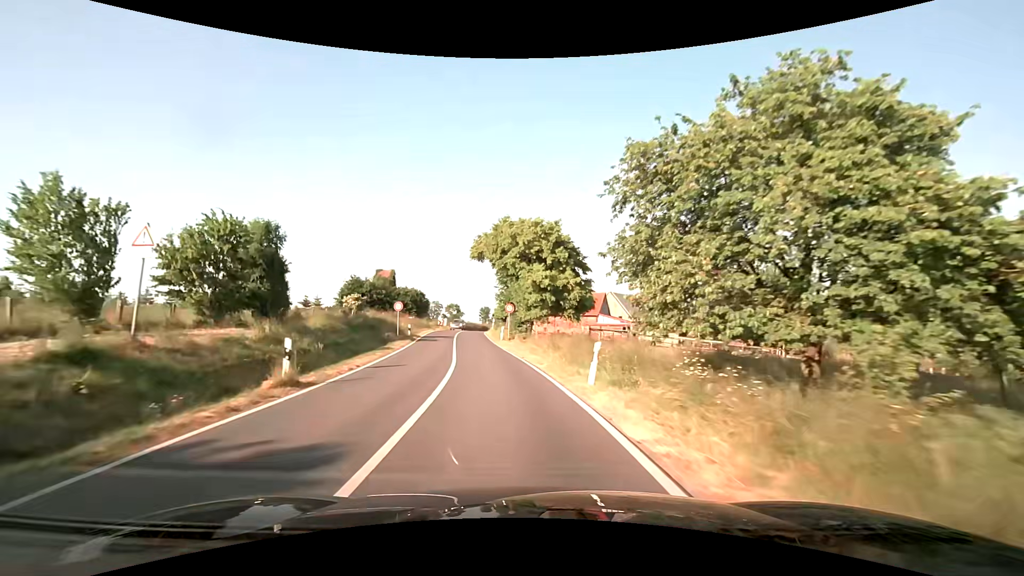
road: secondary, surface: asphalt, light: Day
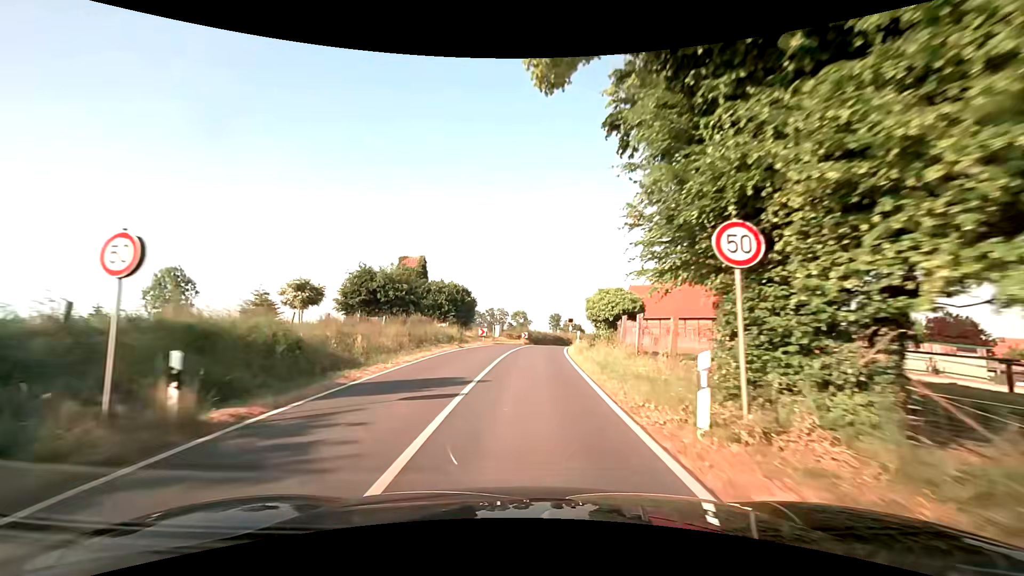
(-3.0, +29.8) m; -9°
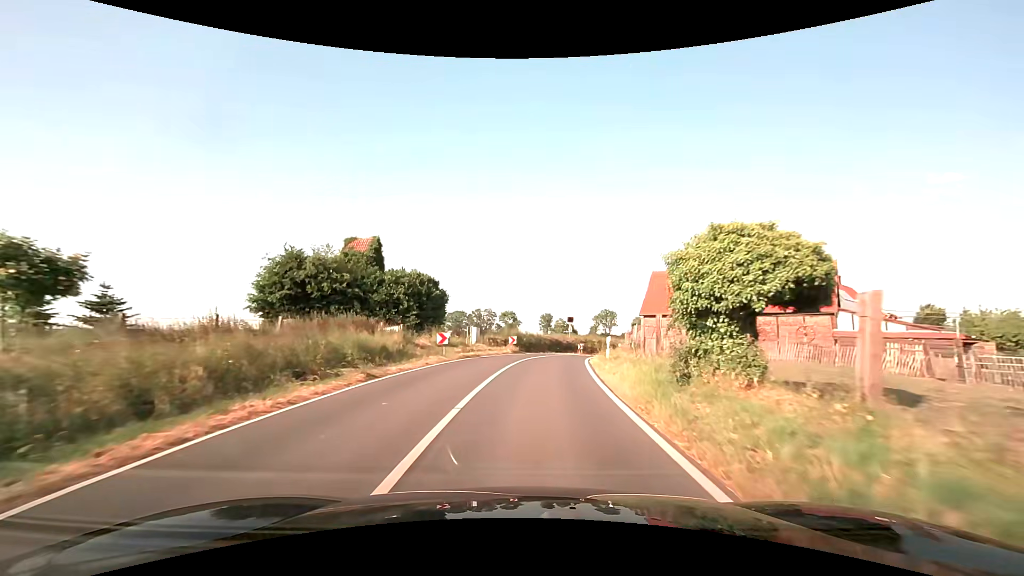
(0.0, +15.0) m; +1°
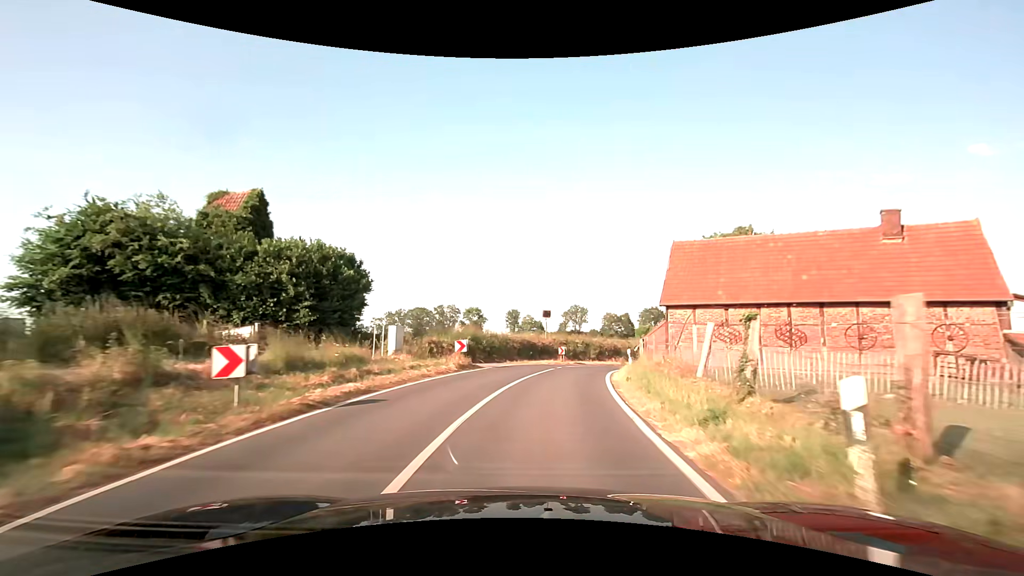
(+0.4, +14.9) m; +4°
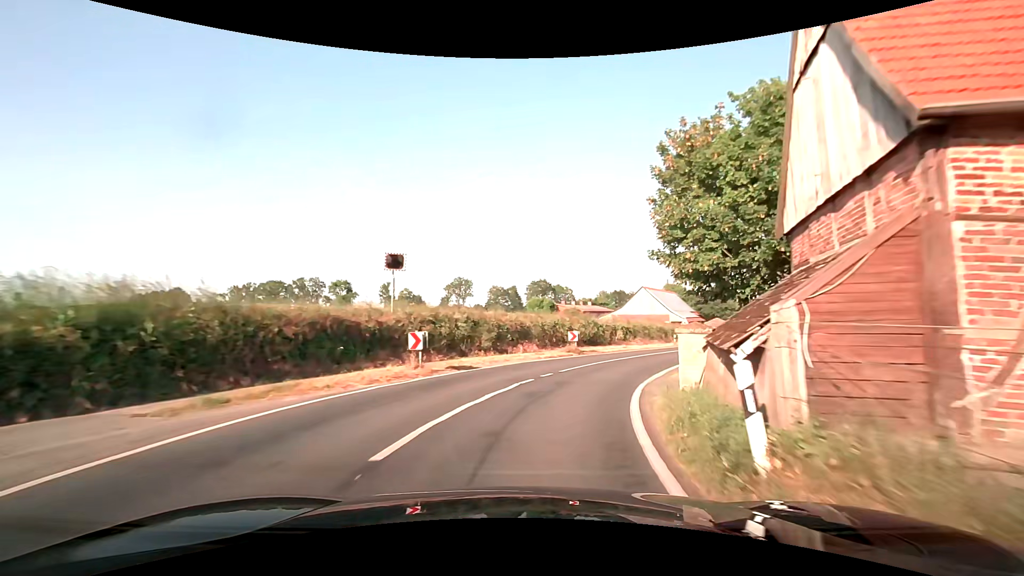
(+2.2, +22.7) m; +12°
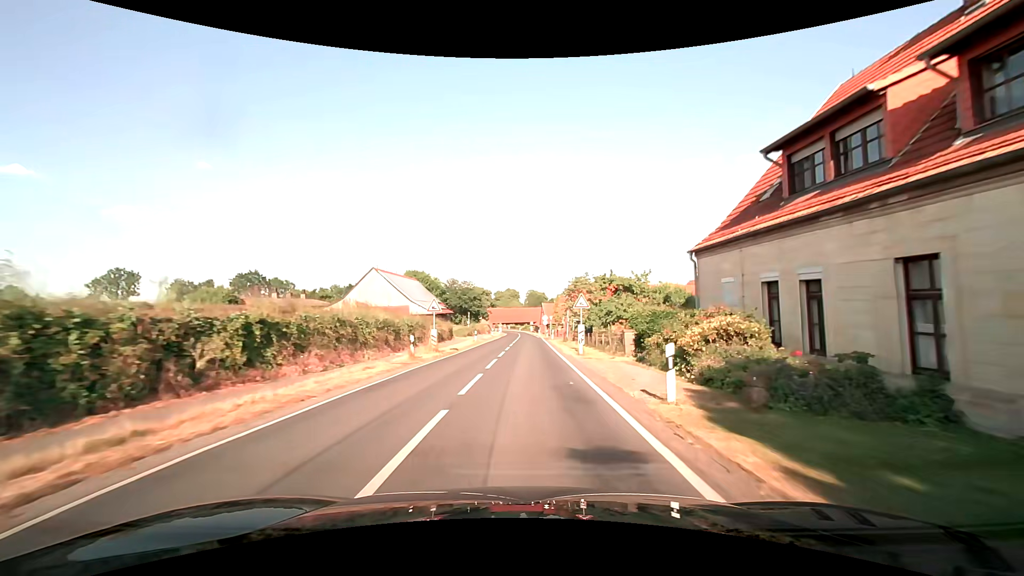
(+8.3, +30.4) m; +29°
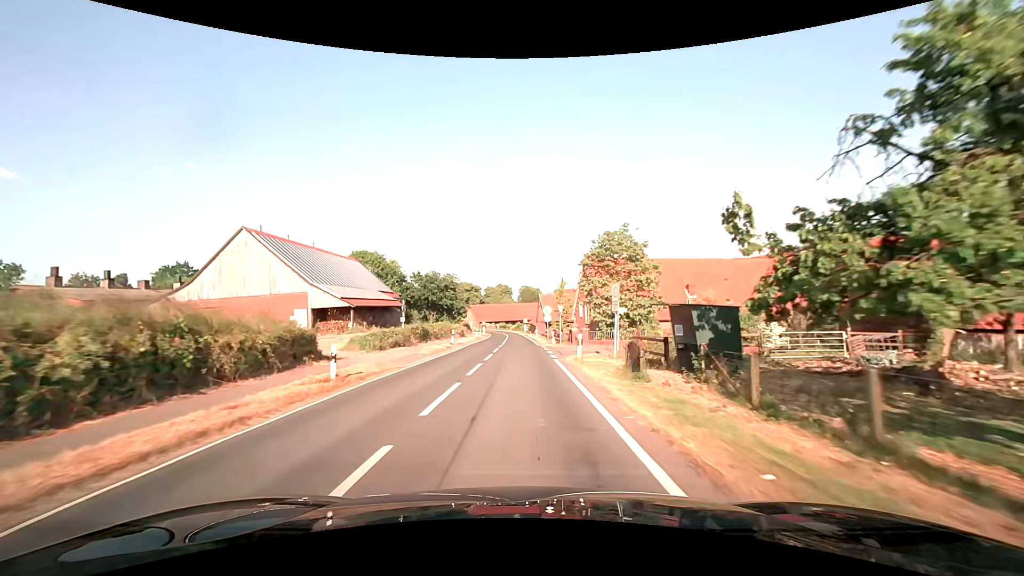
(+0.8, +32.2) m; +1°
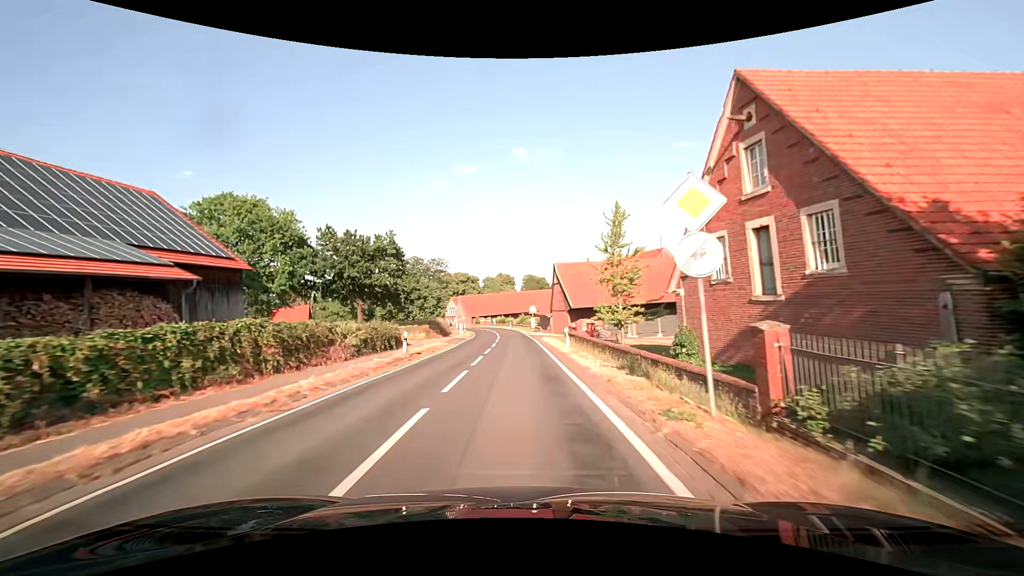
(-0.1, +40.0) m; 0°
(0, +10) (0, +20) (0, +30) (-1, +40) (-1, +50) (-2, +60) (-3, +70) (-4, +80) (-6, +90) (-8, +99) m
